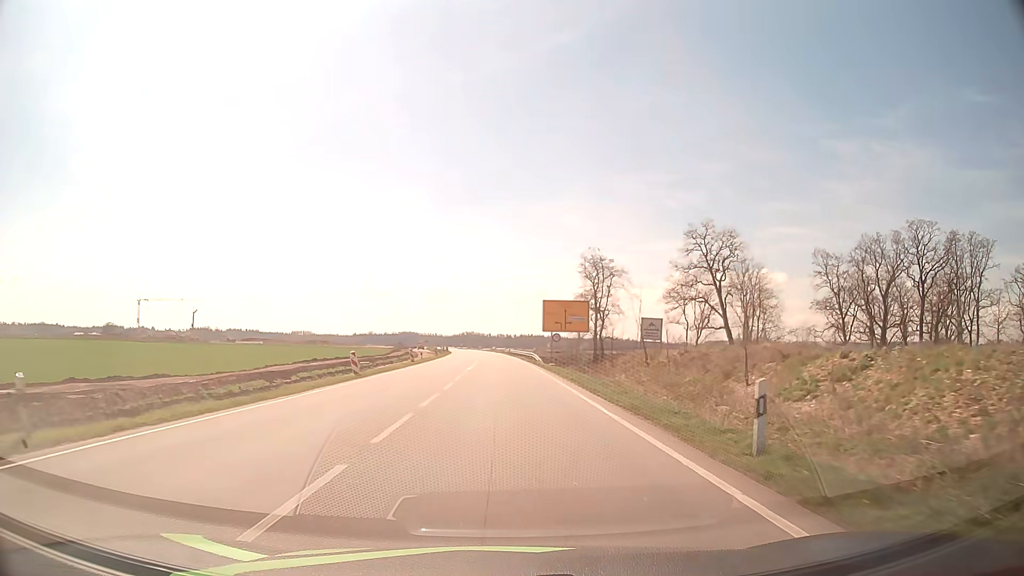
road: primary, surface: asphalt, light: Day
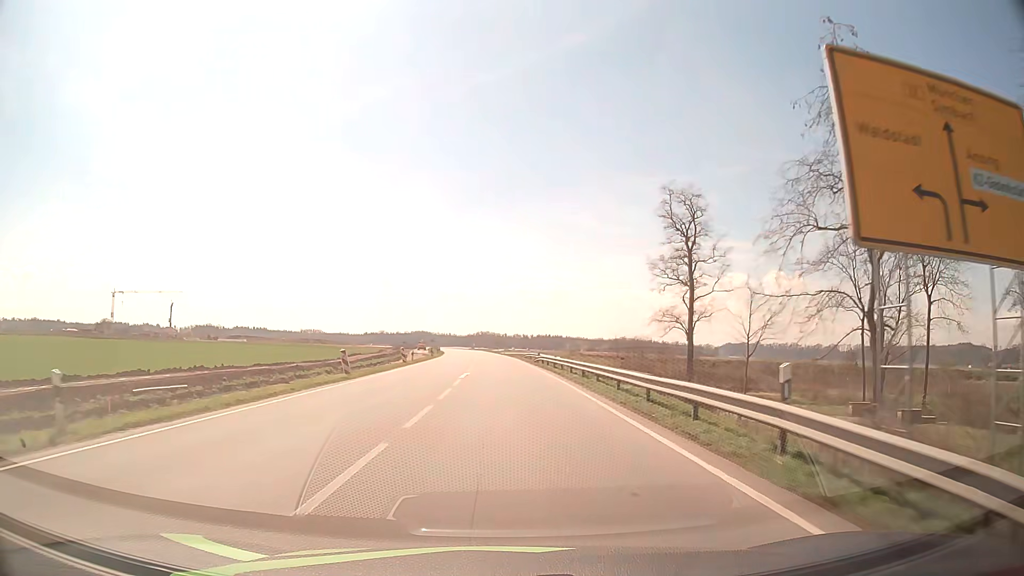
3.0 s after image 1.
(-0.6, +50.8) m; -1°
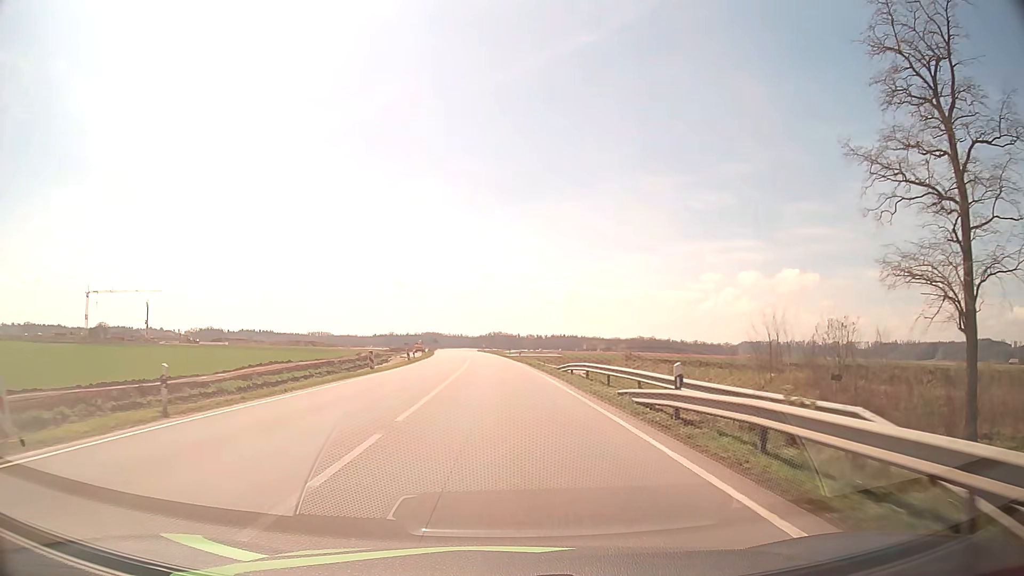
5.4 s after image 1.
(-0.2, +40.3) m; -1°
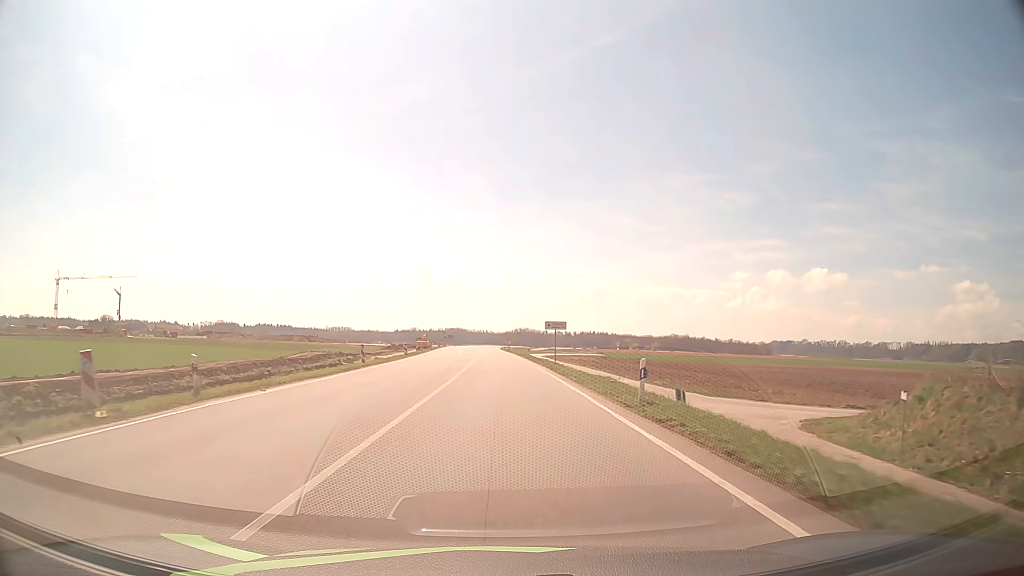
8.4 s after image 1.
(-1.1, +50.7) m; -2°
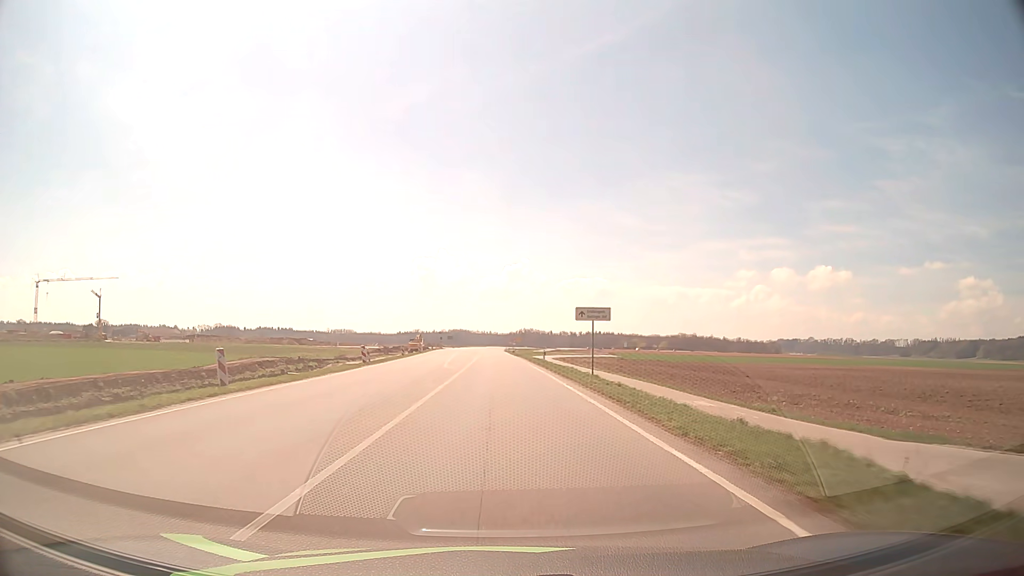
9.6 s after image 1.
(-0.1, +19.8) m; 0°
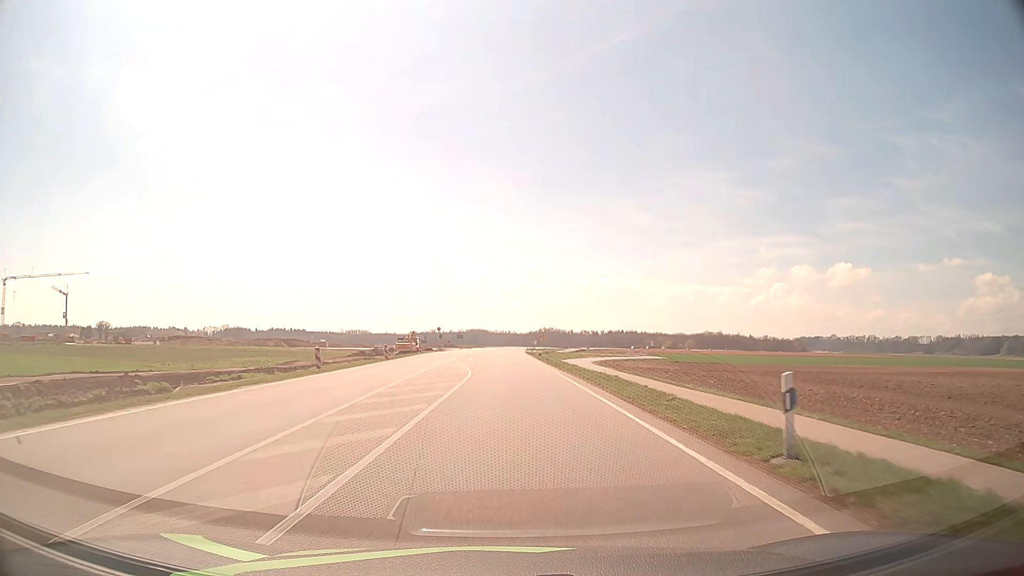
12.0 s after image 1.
(-0.4, +36.9) m; -1°
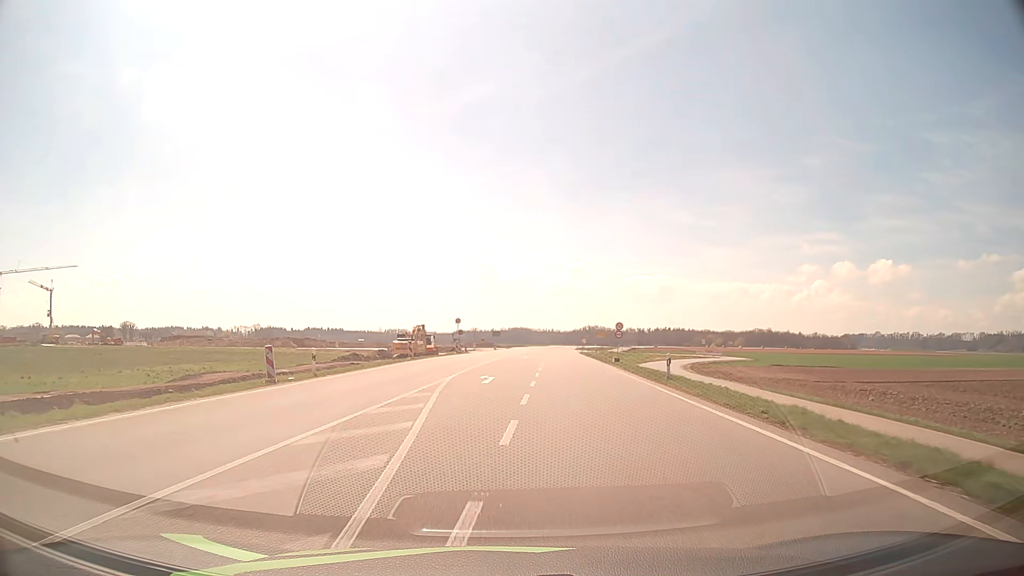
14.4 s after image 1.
(-0.8, +33.4) m; -3°
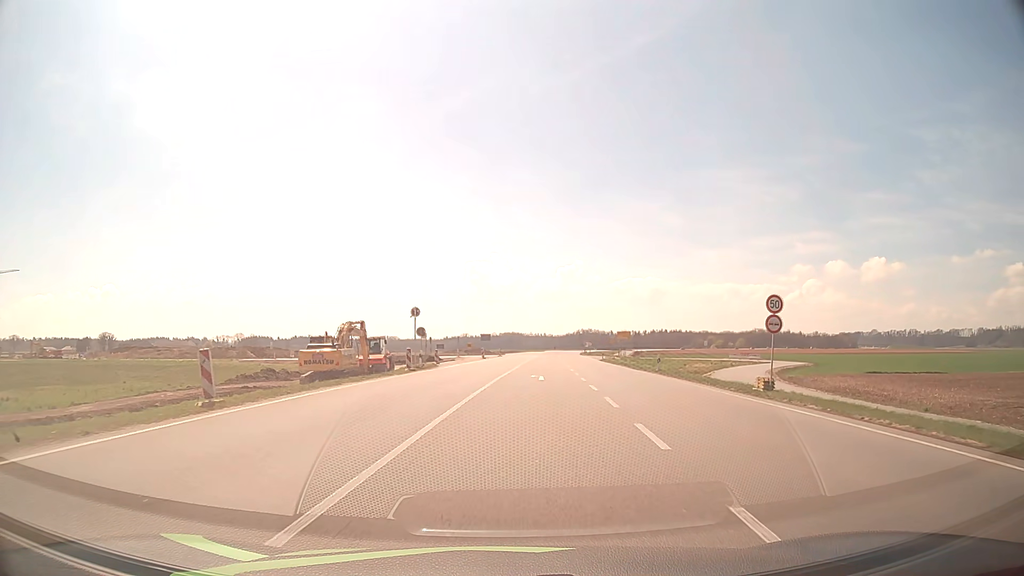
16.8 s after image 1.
(-0.3, +30.1) m; +1°
(0, +10) (+1, +20) (+1, +30) (+2, +40) (+2, +50) (+3, +60) (+4, +70) (+4, +80) (+5, +90) (+6, +100) m
